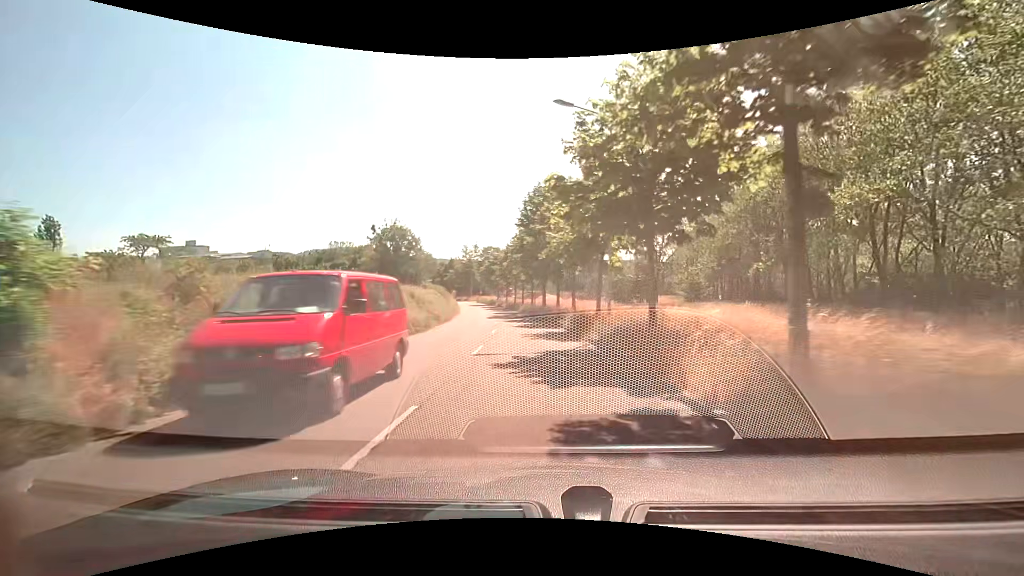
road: tertiary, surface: asphalt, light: Day
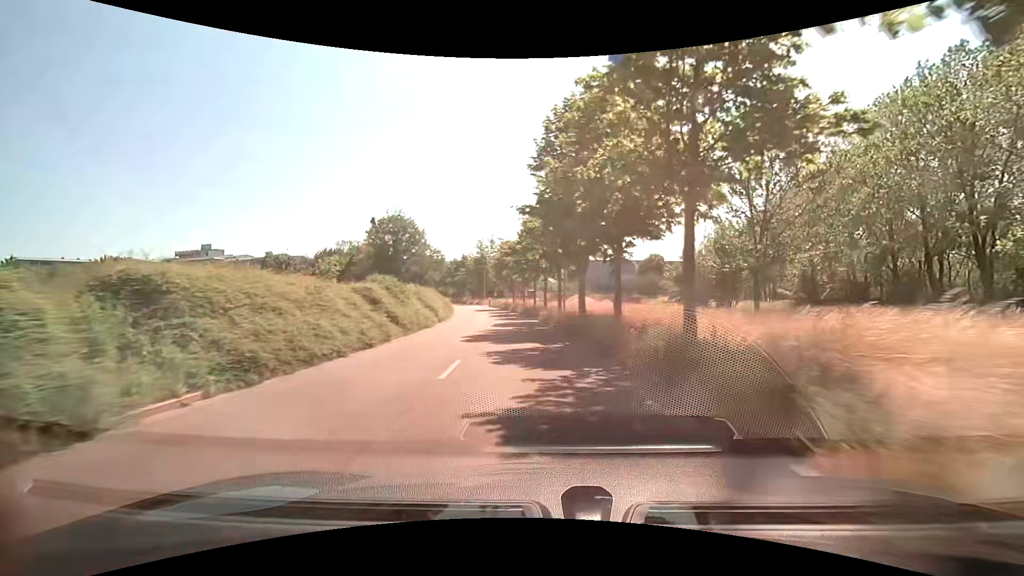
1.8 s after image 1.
(-0.4, +21.5) m; -2°
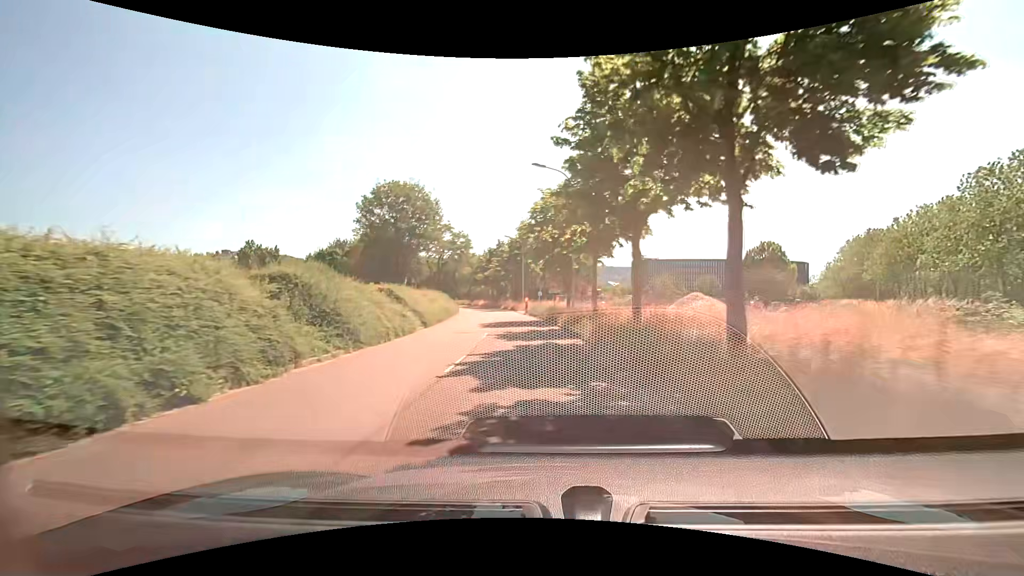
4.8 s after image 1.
(-2.1, +35.2) m; -7°
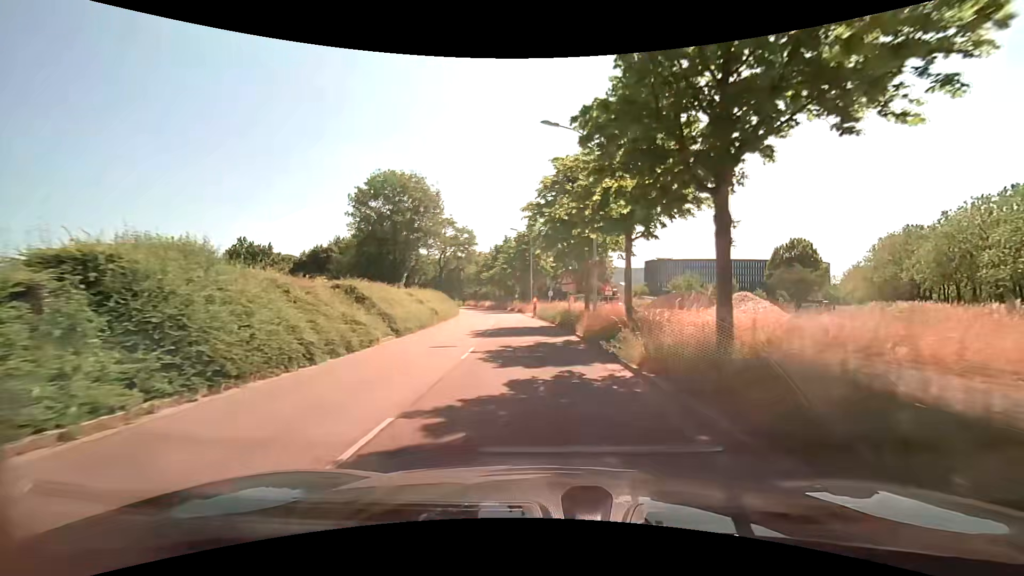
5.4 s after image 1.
(-0.1, +6.9) m; -2°
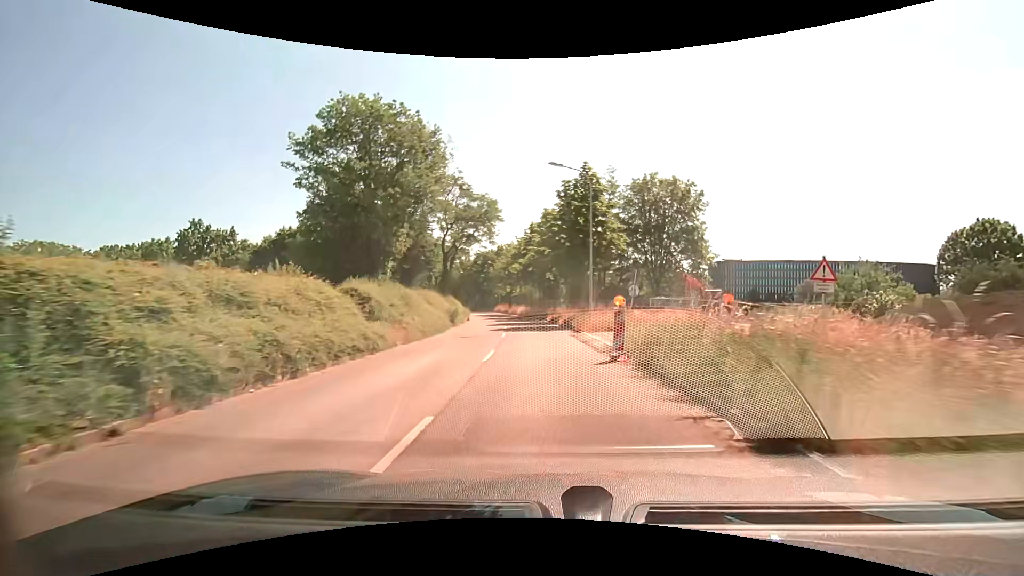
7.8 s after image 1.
(-1.1, +26.9) m; -5°
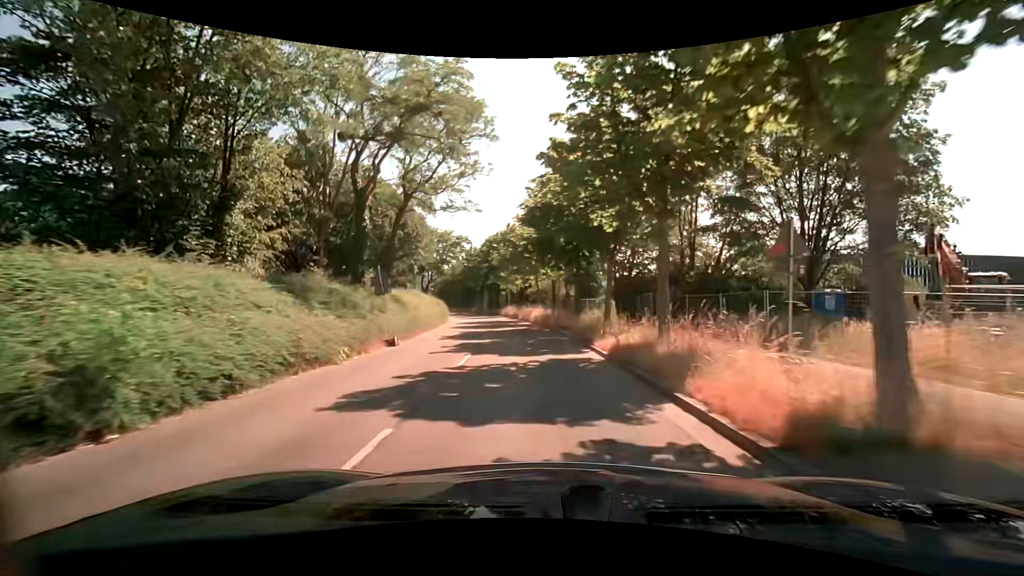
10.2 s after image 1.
(-0.5, +27.5) m; -3°
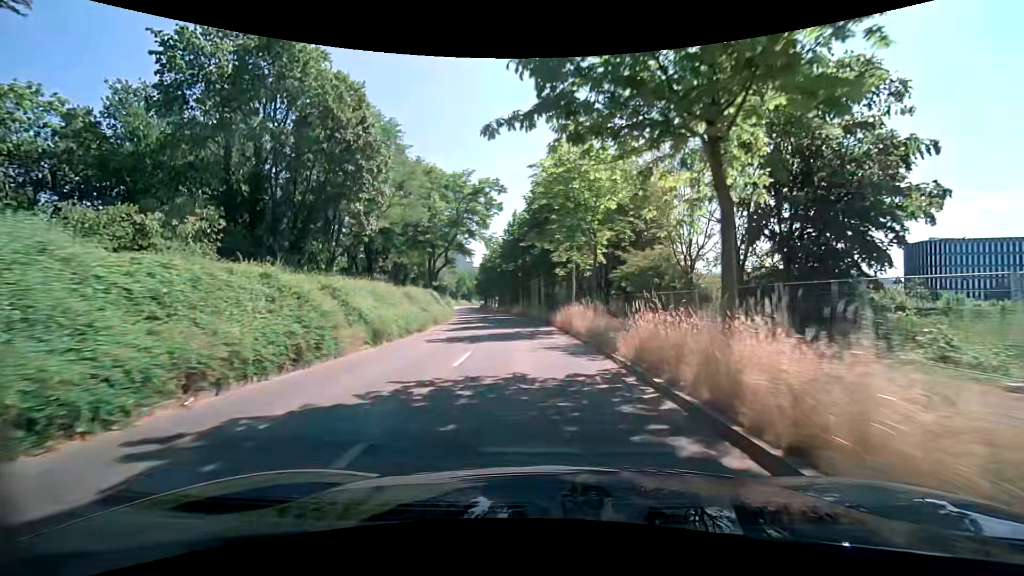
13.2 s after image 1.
(-2.3, +36.8) m; -8°
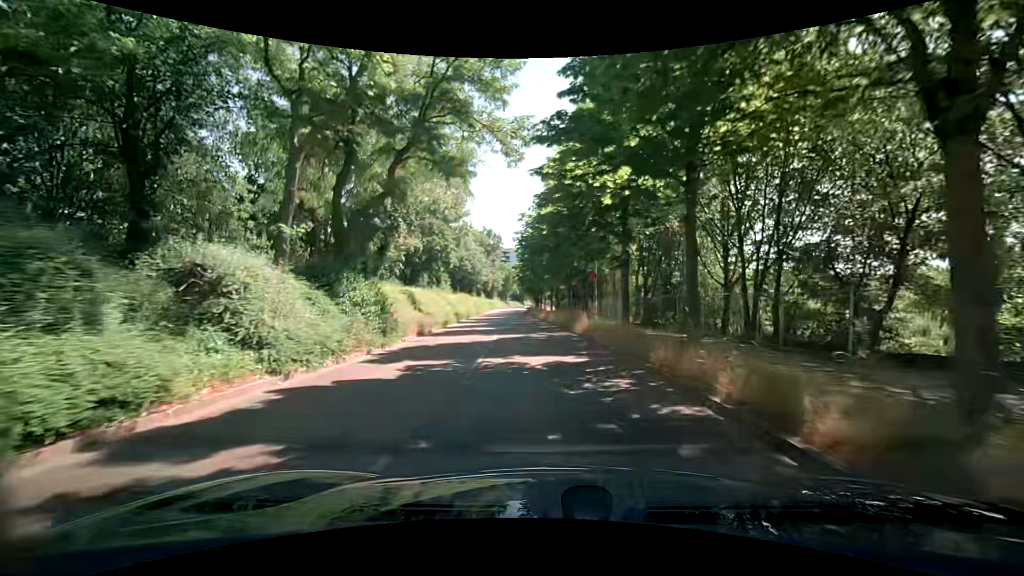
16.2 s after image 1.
(-2.1, +36.3) m; -7°
(0, +10) (0, +20) (-1, +30) (-2, +40) (-2, +50) (-3, +60) (-3, +70) (-4, +80) (-4, +90) (-4, +100) m
